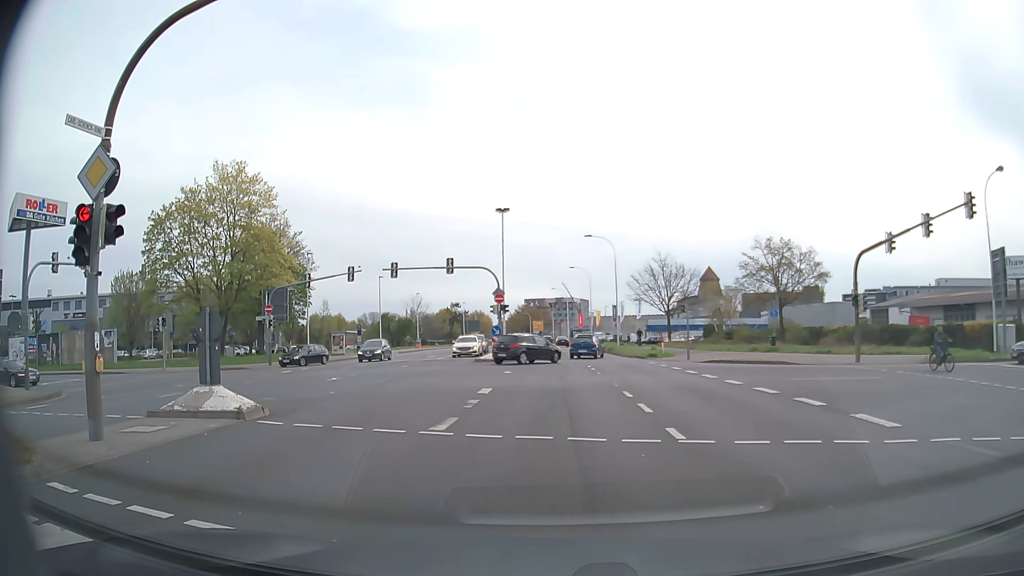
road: secondary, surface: asphalt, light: Day
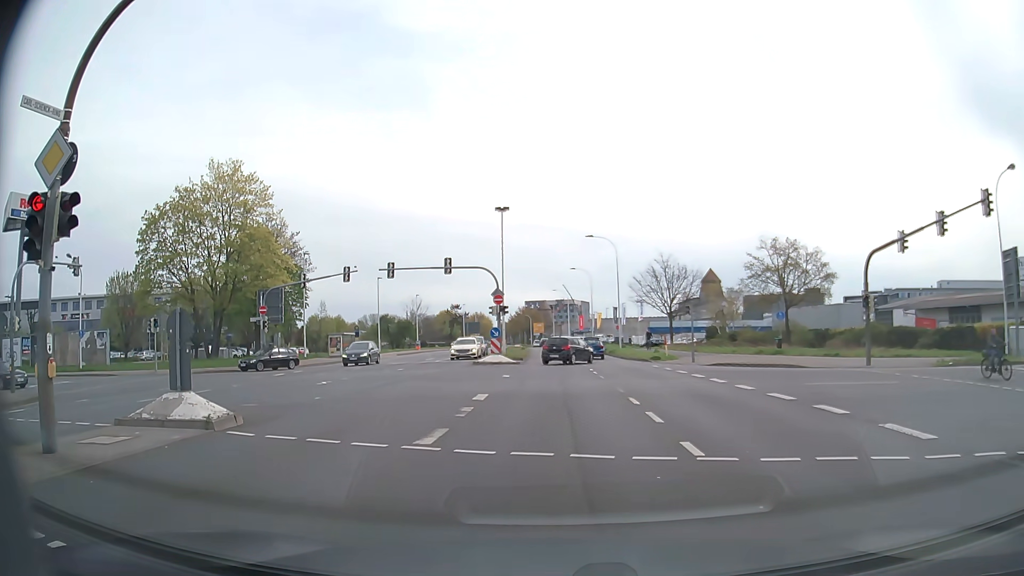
(0.0, +1.3) m; 0°
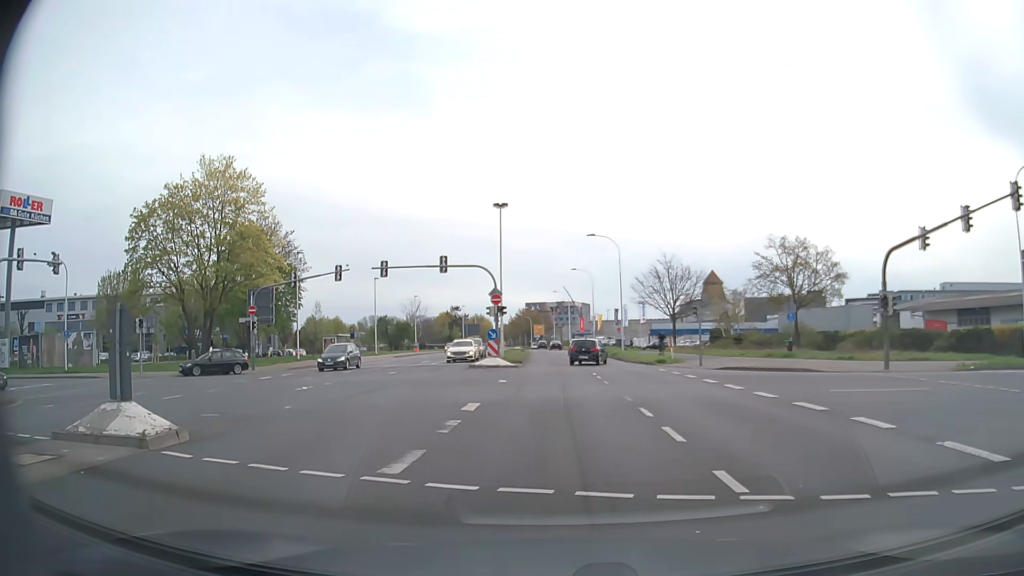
(0.0, +2.0) m; 0°
(0, +10) (0, +20) (0, +30) (0, +40) (0, +50) (0, +60) (0, +70) (0, +80) (-1, +90) (-1, +100) m
